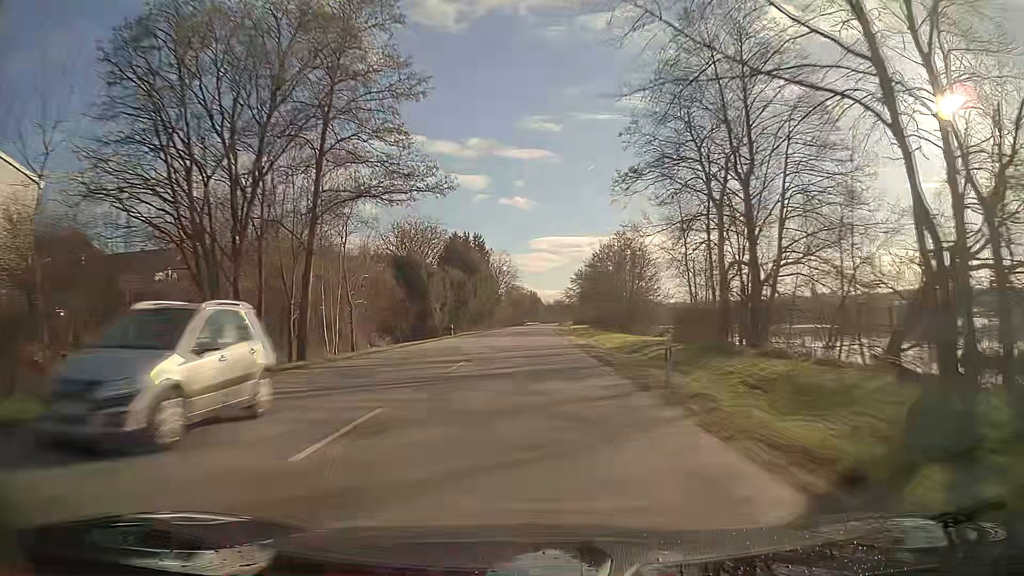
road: primary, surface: asphalt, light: Day
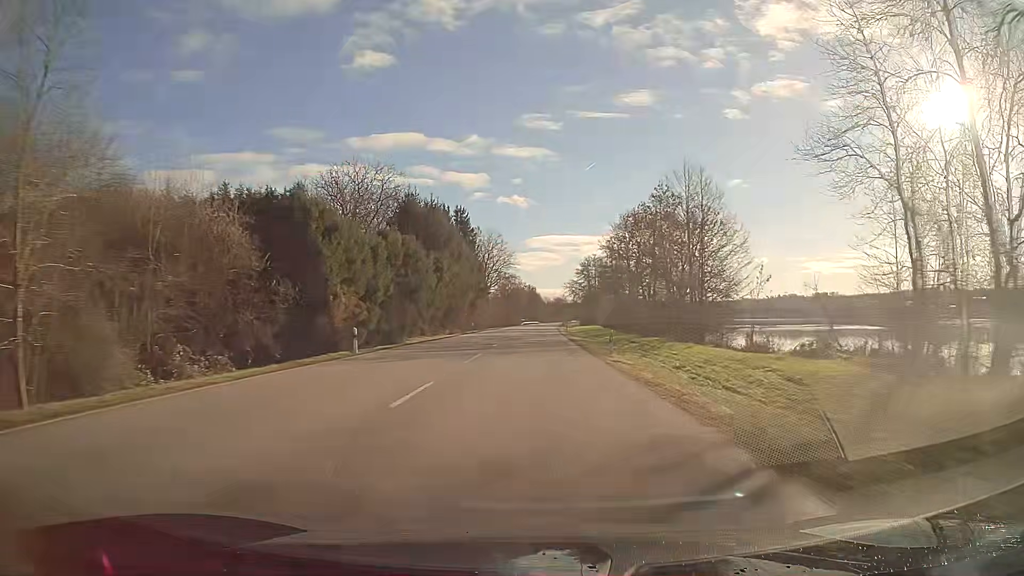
(0.0, +31.9) m; 0°
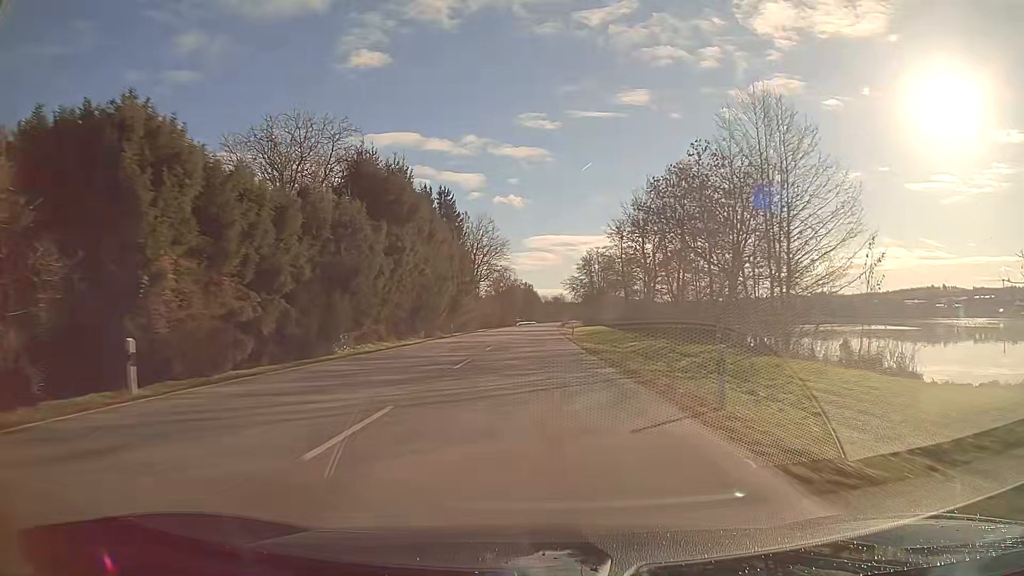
(0.0, +16.0) m; 0°
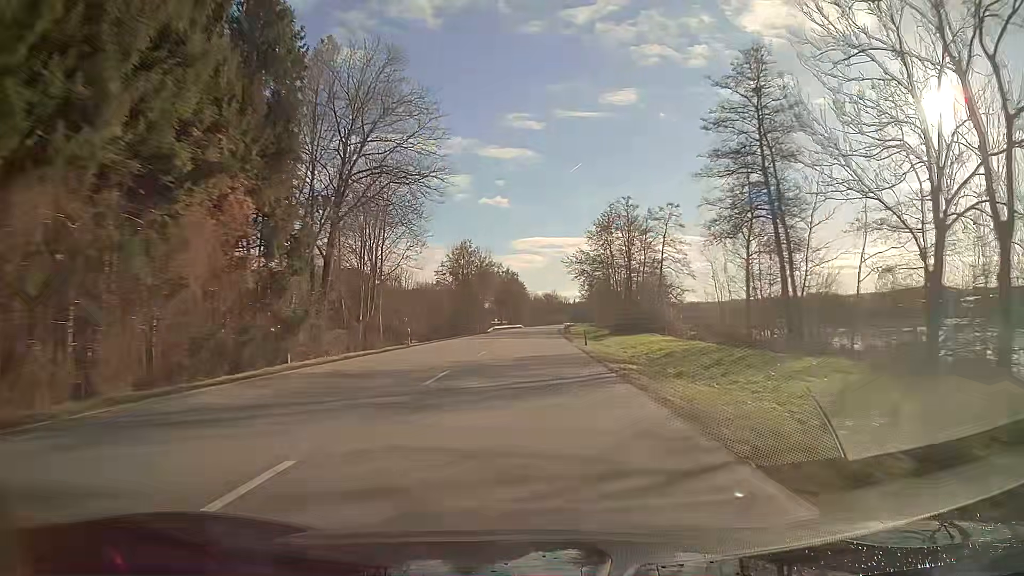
(+0.7, +63.9) m; +1°
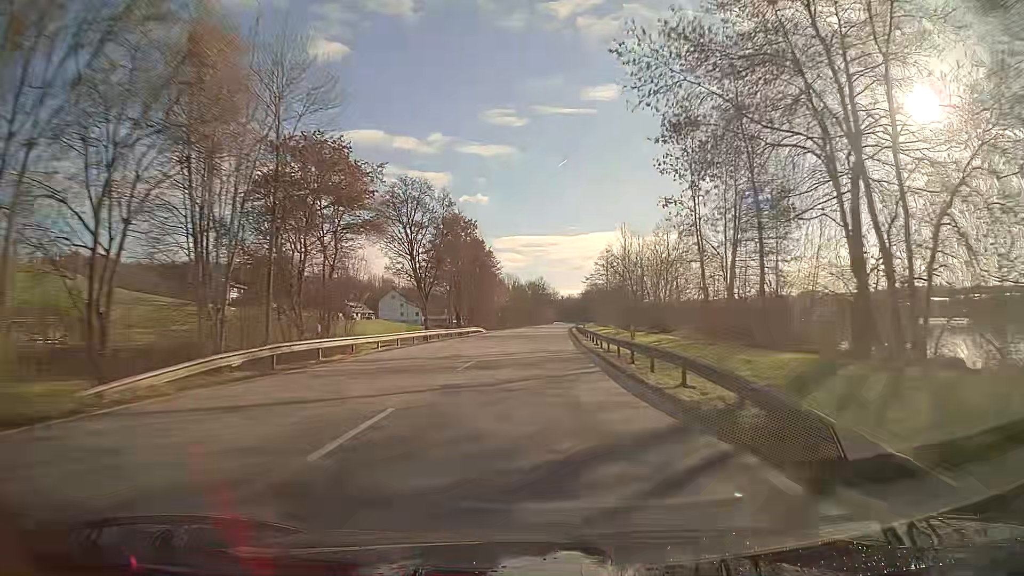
(+1.0, +79.8) m; +2°
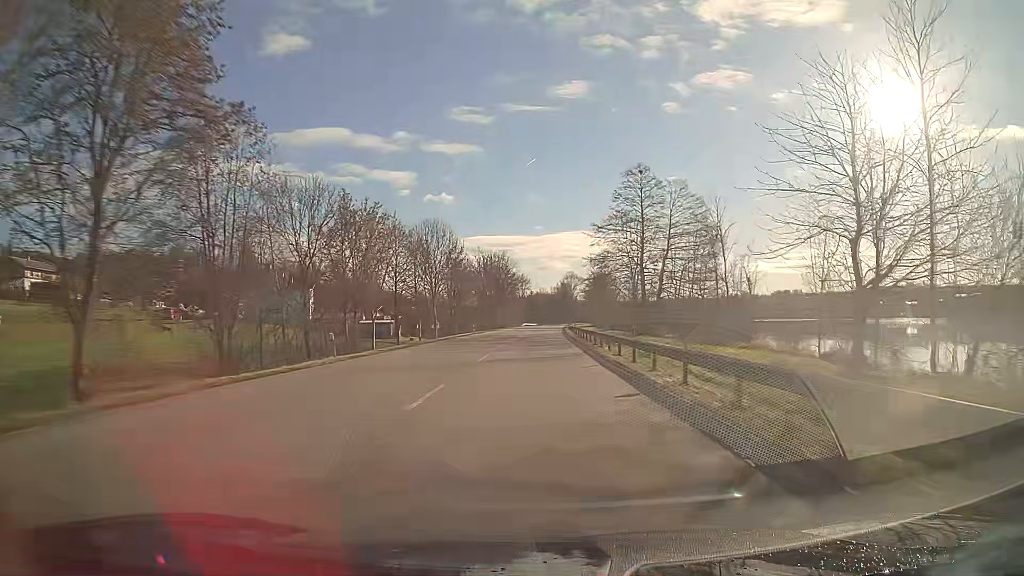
(+1.9, +79.8) m; +3°
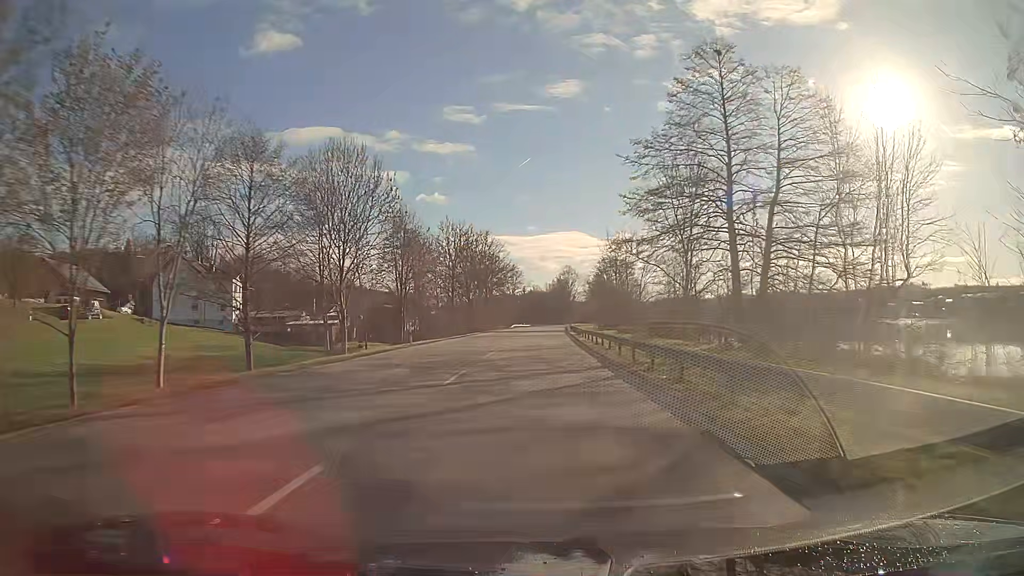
(+0.2, +31.9) m; +1°
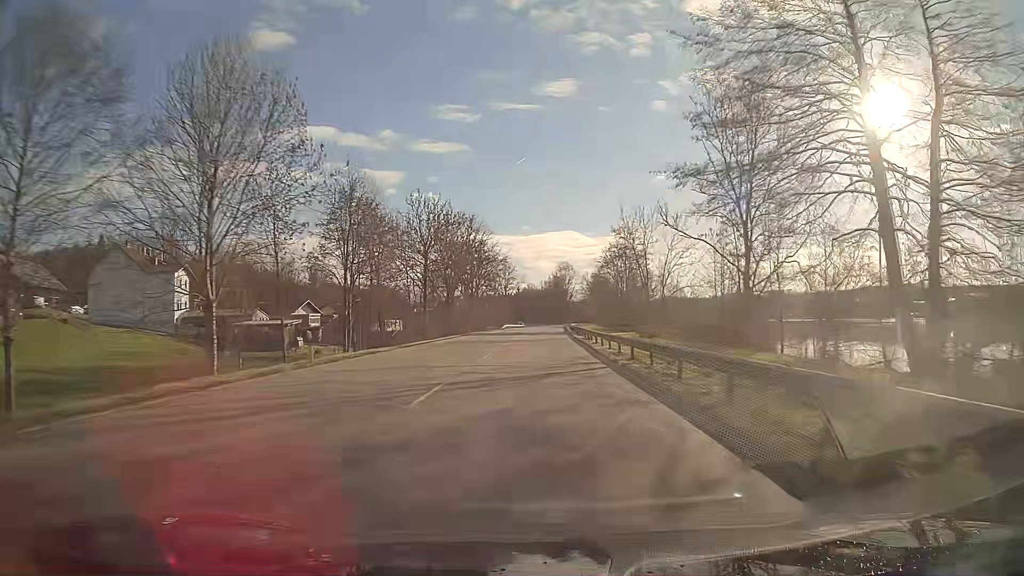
(+0.1, +15.9) m; 0°
